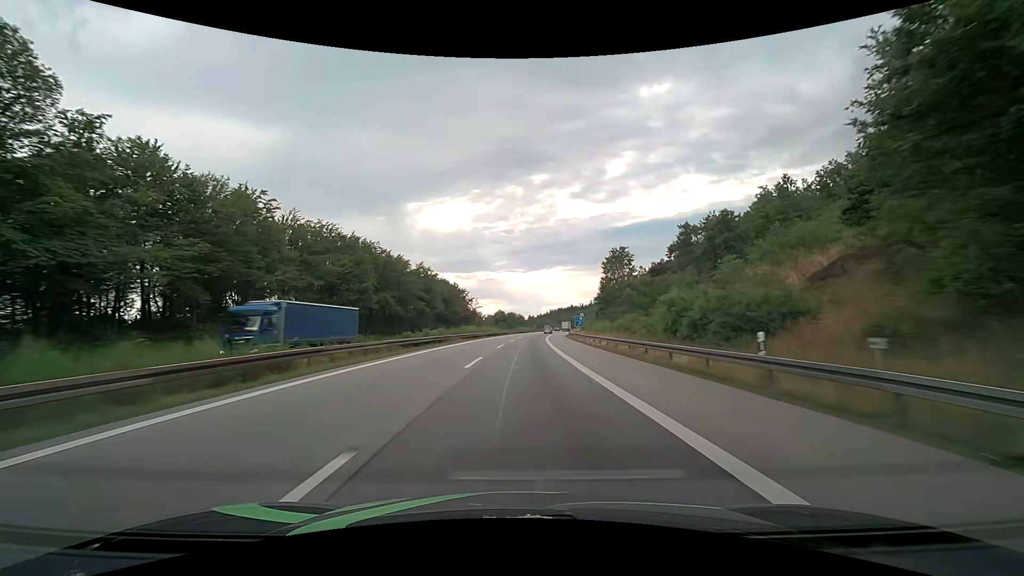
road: motorway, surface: asphalt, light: Day
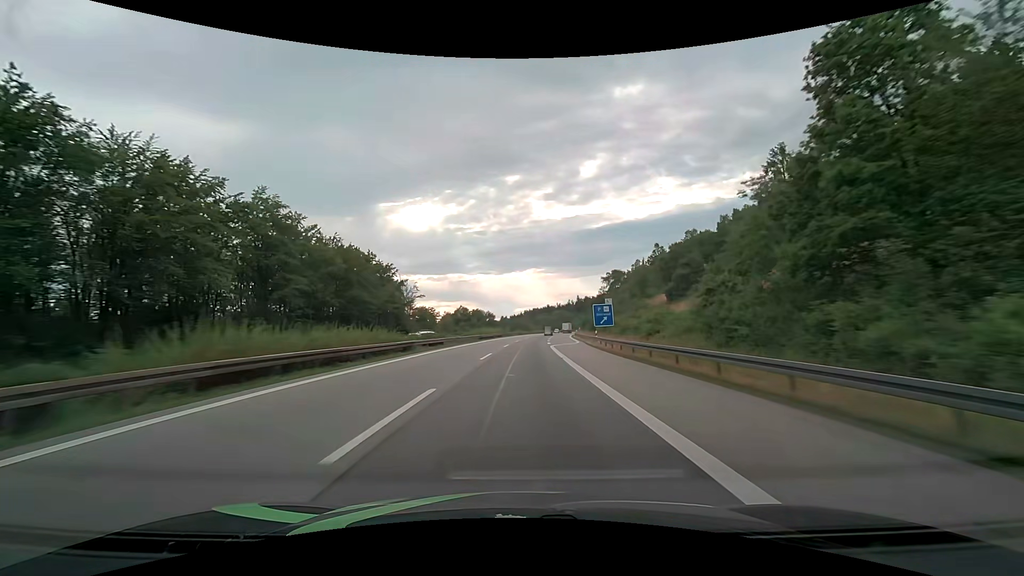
(+1.9, +65.7) m; +3°
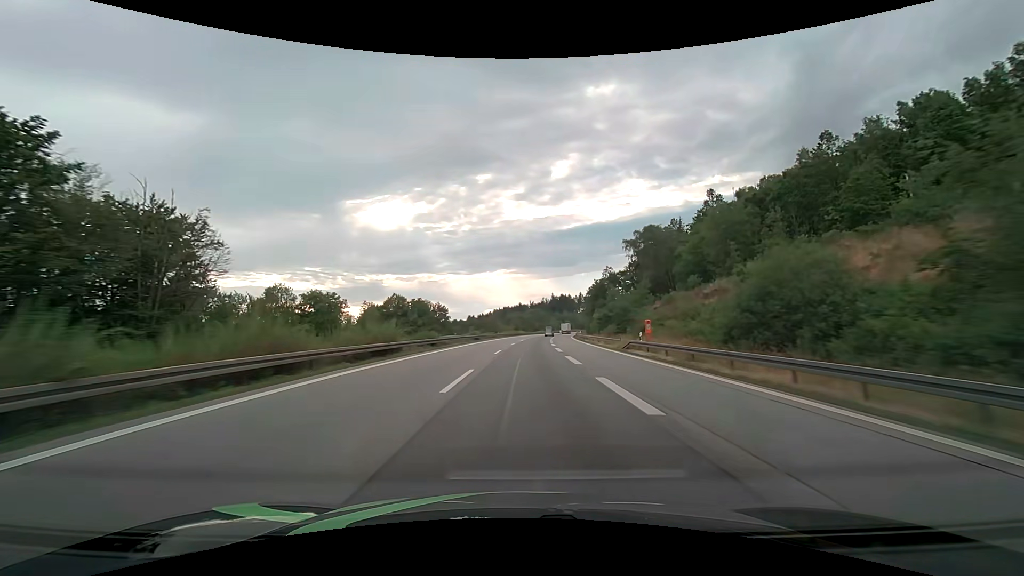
(+1.9, +66.4) m; +3°
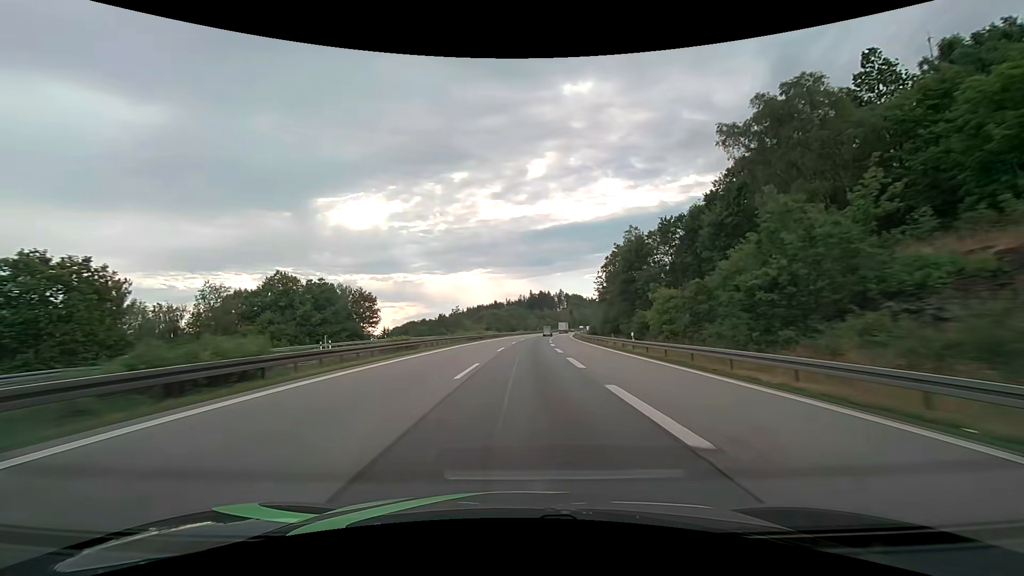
(+1.4, +51.0) m; +3°
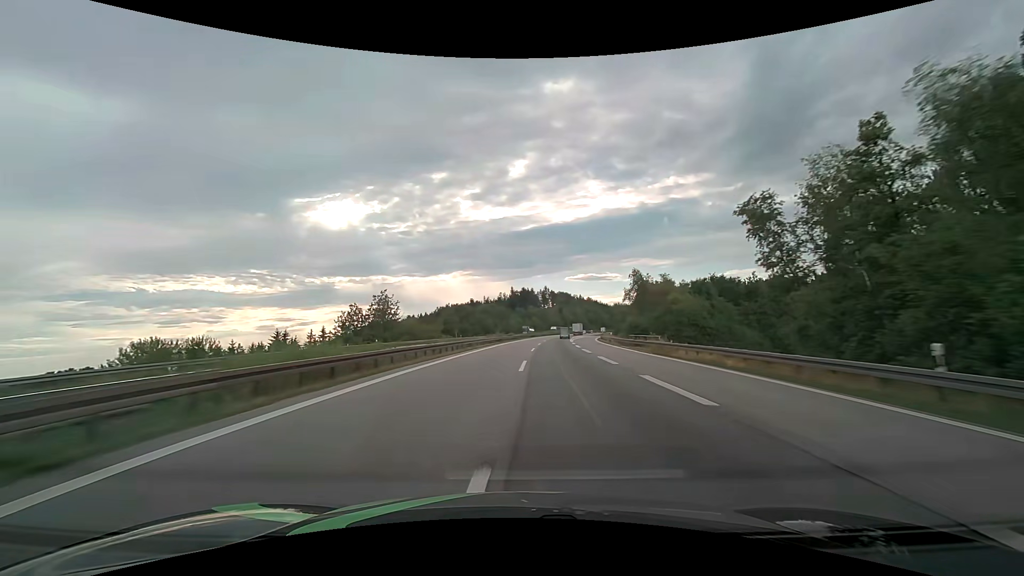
(+0.9, +69.3) m; +2°
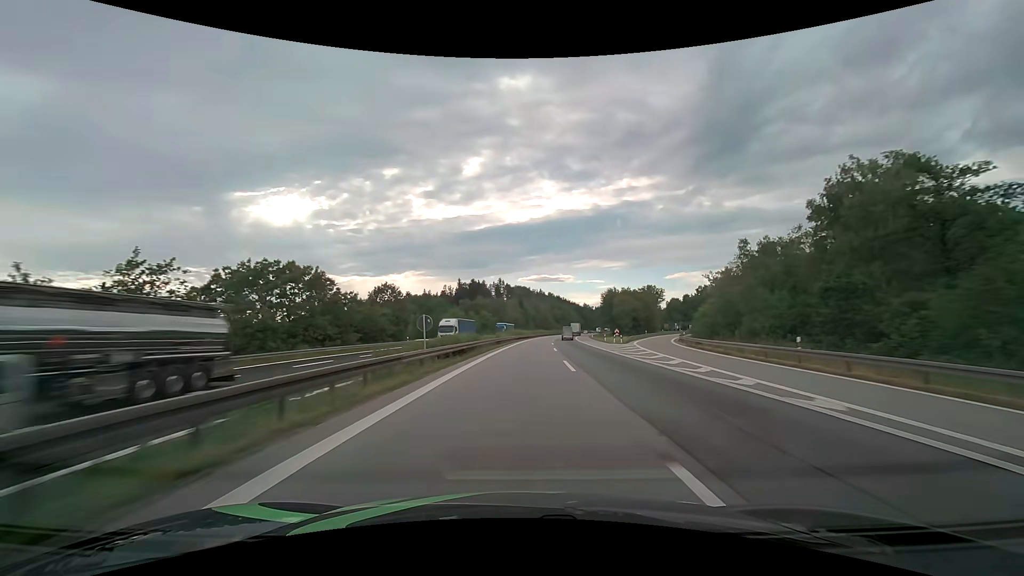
(+4.1, +90.9) m; +5°
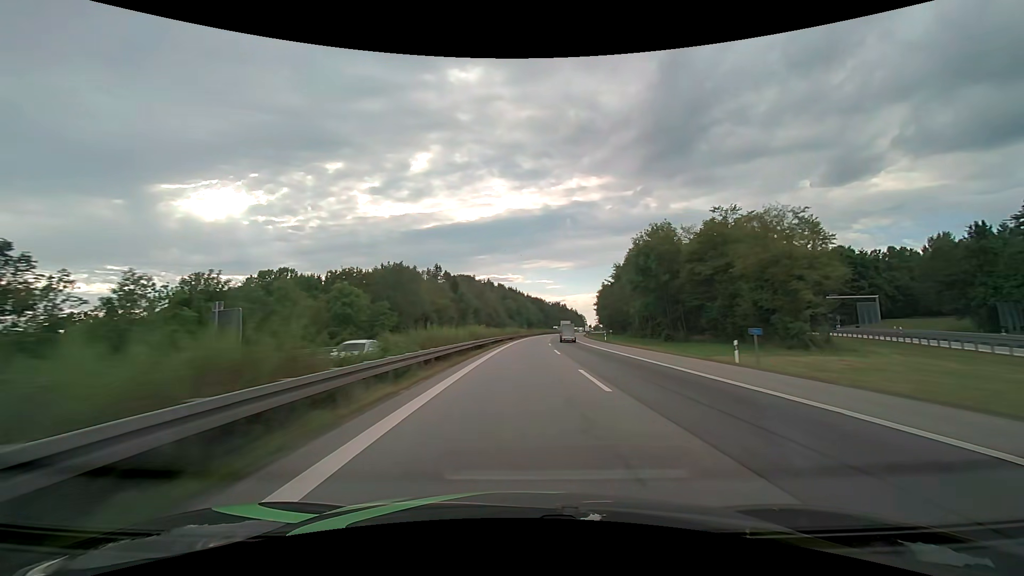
(+5.2, +97.0) m; +6°
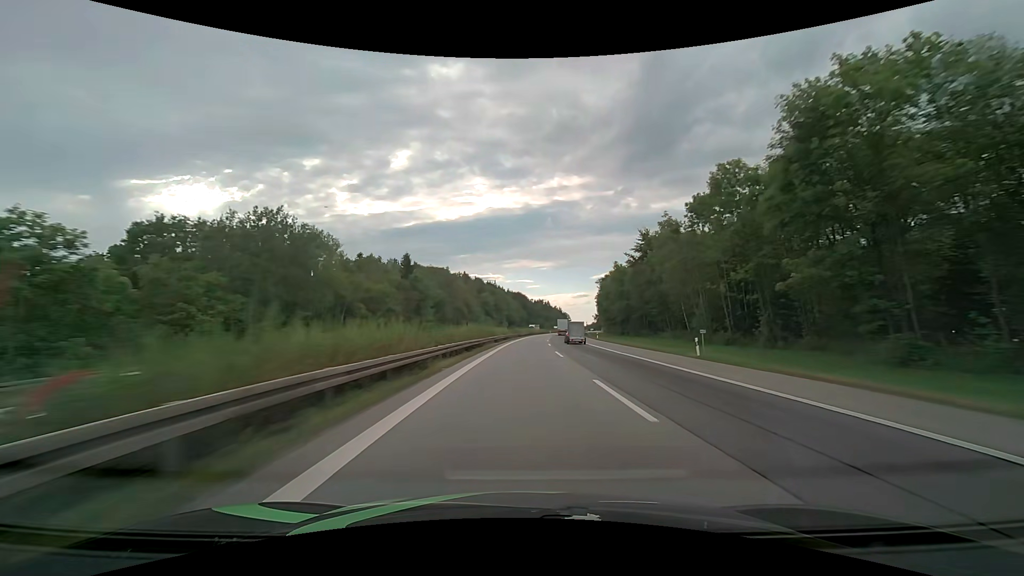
(+0.7, +40.4) m; +2°
(0, +10) (0, +20) (0, +30) (+1, +40) (+1, +50) (+2, +60) (+2, +70) (+3, +80) (+4, +90) (+5, +100) m
